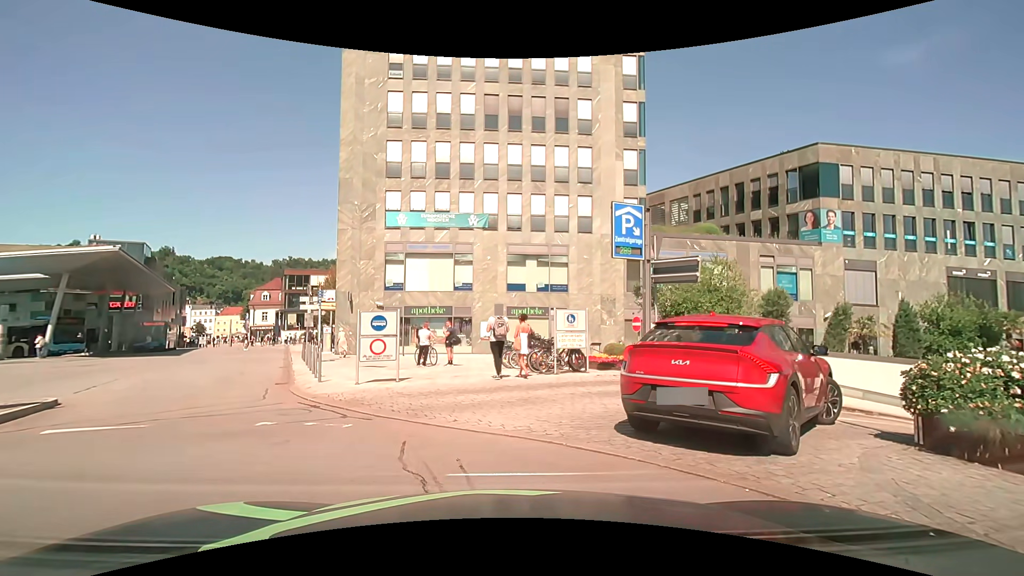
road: residential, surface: asphalt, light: Day
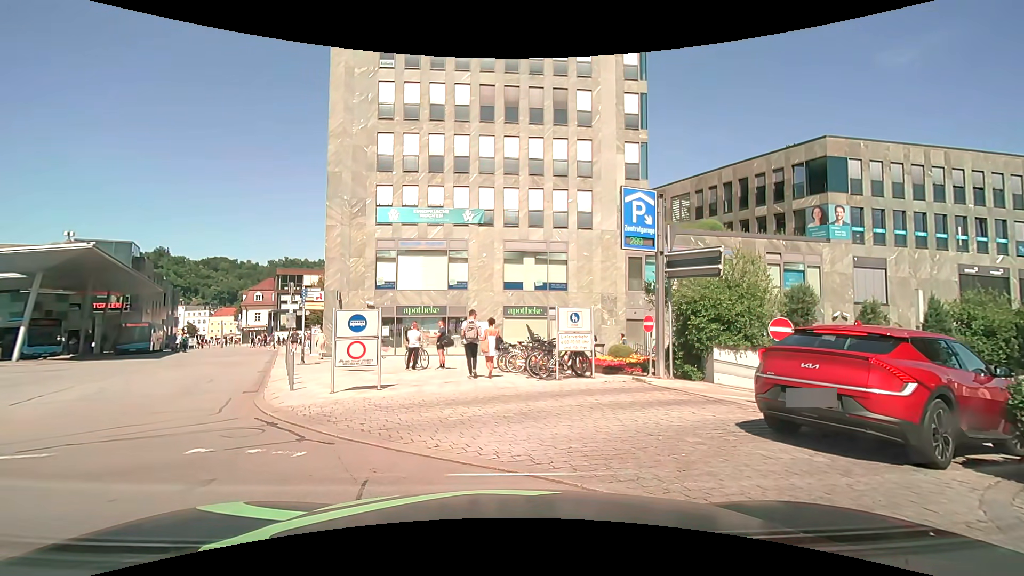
(0.0, +1.4) m; 0°
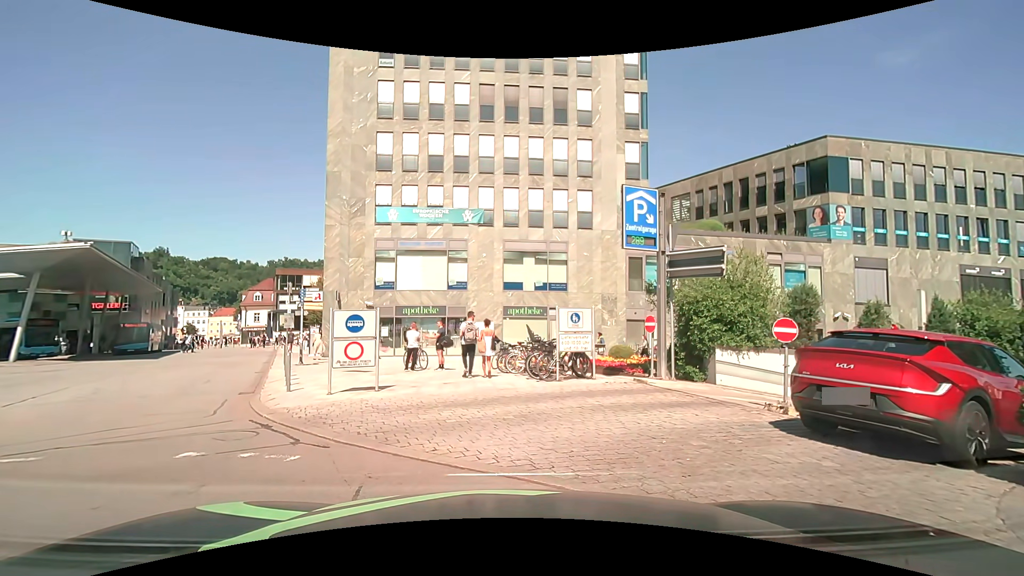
(0.0, +0.2) m; 0°
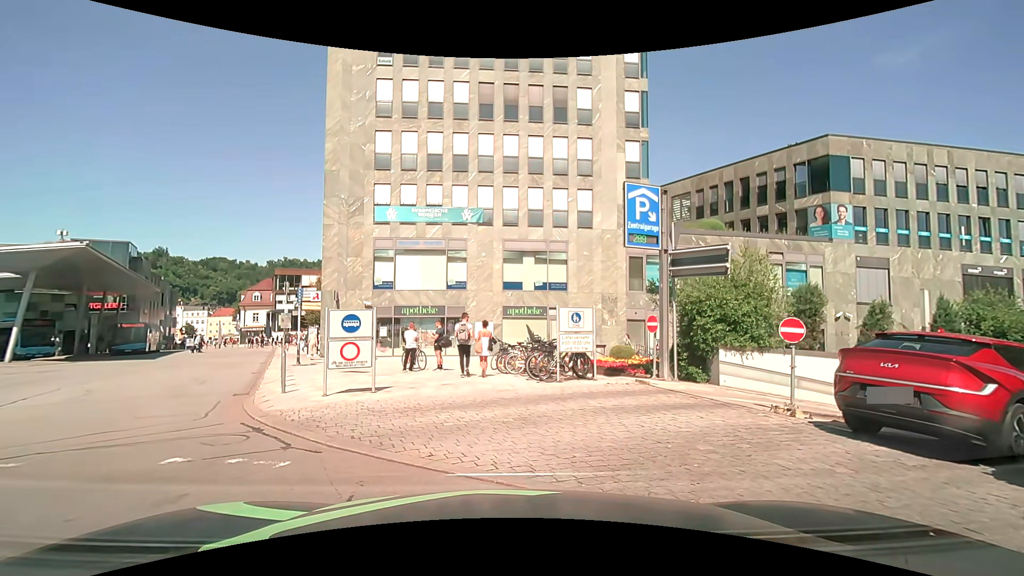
(0.0, +0.2) m; 0°
